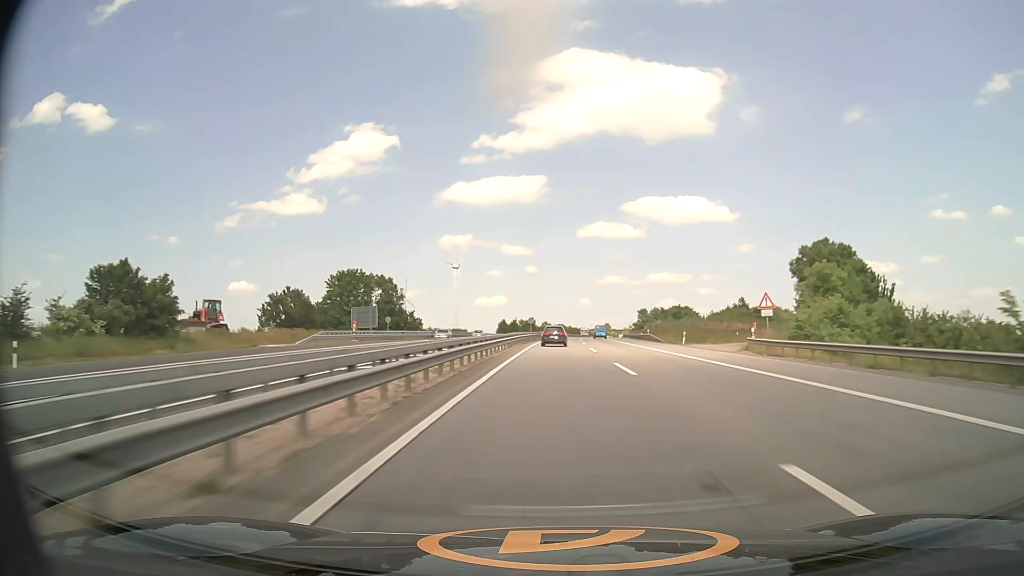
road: motorway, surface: asphalt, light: Day
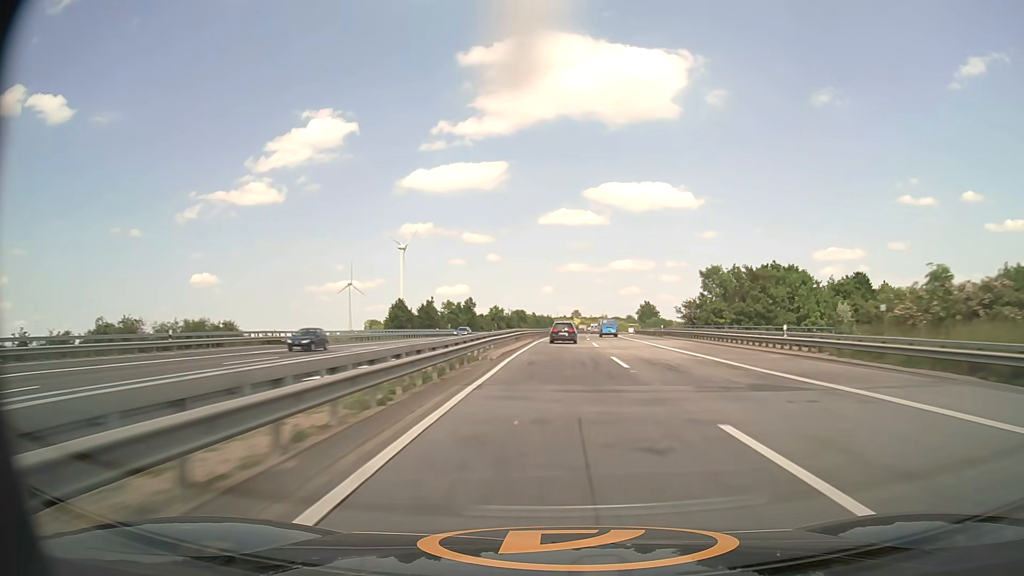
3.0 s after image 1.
(+2.3, +106.3) m; +3°
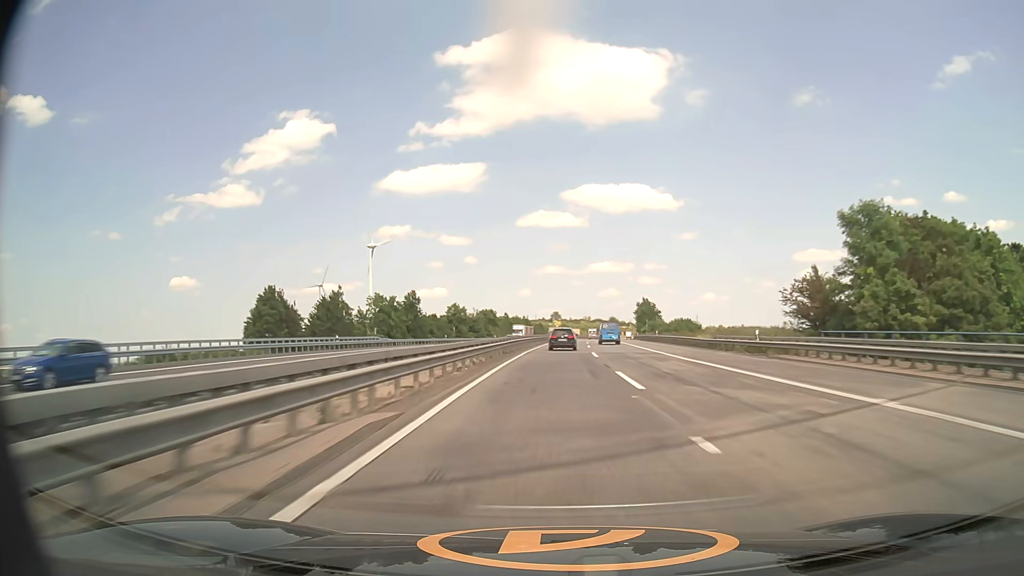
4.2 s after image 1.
(+0.7, +42.2) m; +2°
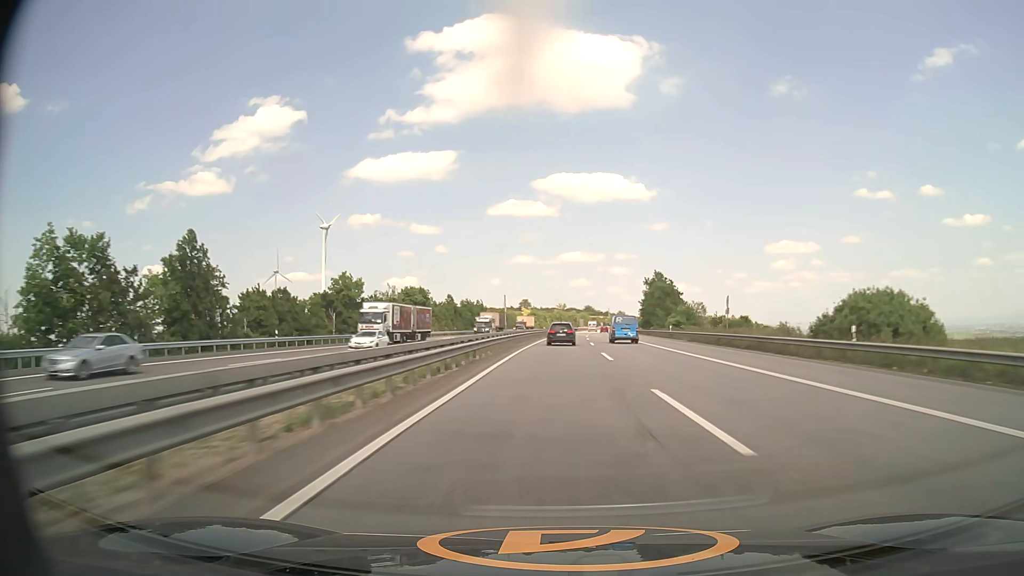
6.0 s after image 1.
(+1.4, +62.4) m; +3°
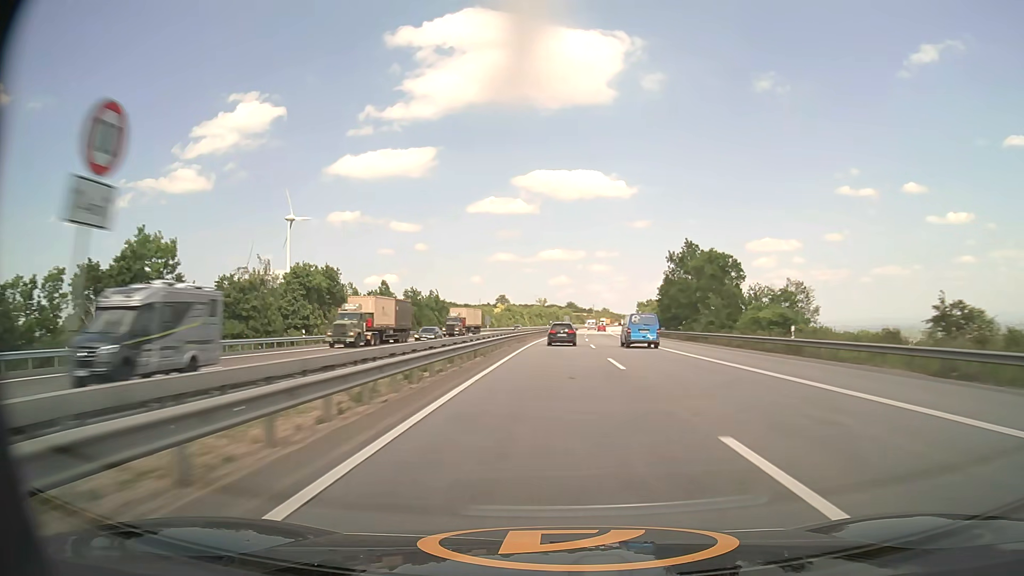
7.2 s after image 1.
(+0.6, +41.2) m; +2°
(0, +10) (0, +20) (0, +30) (0, +40) (+1, +50) (+1, +60) (+1, +70) (+2, +80) (+2, +90) (+3, +100) m
